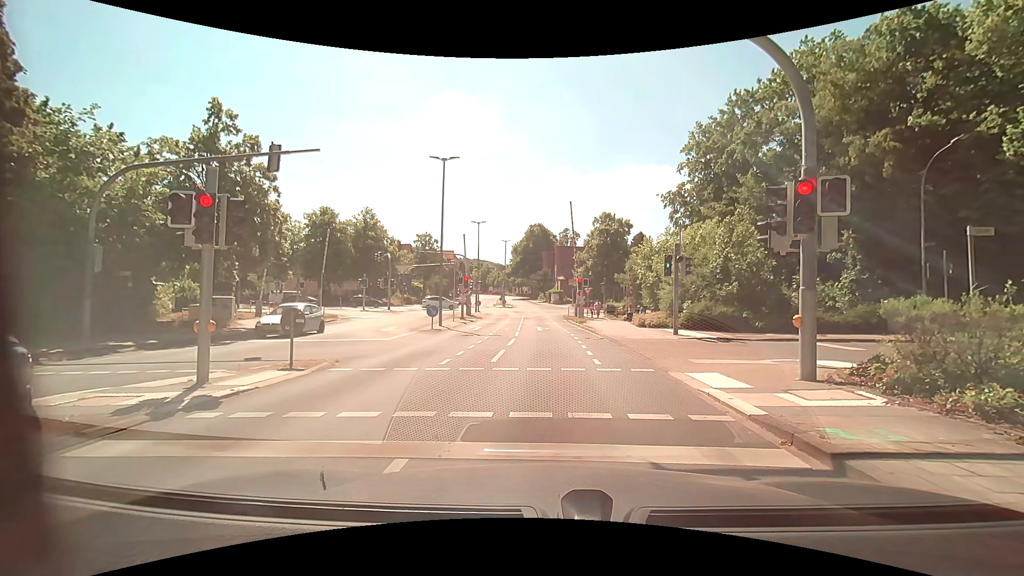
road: tertiary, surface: asphalt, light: Day
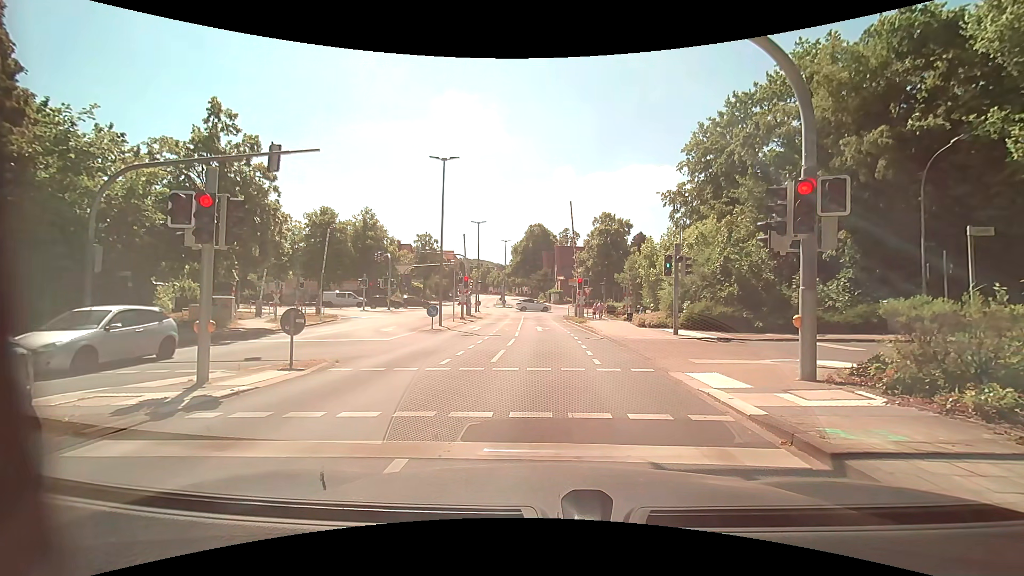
(0.0, 0.0) m; 0°
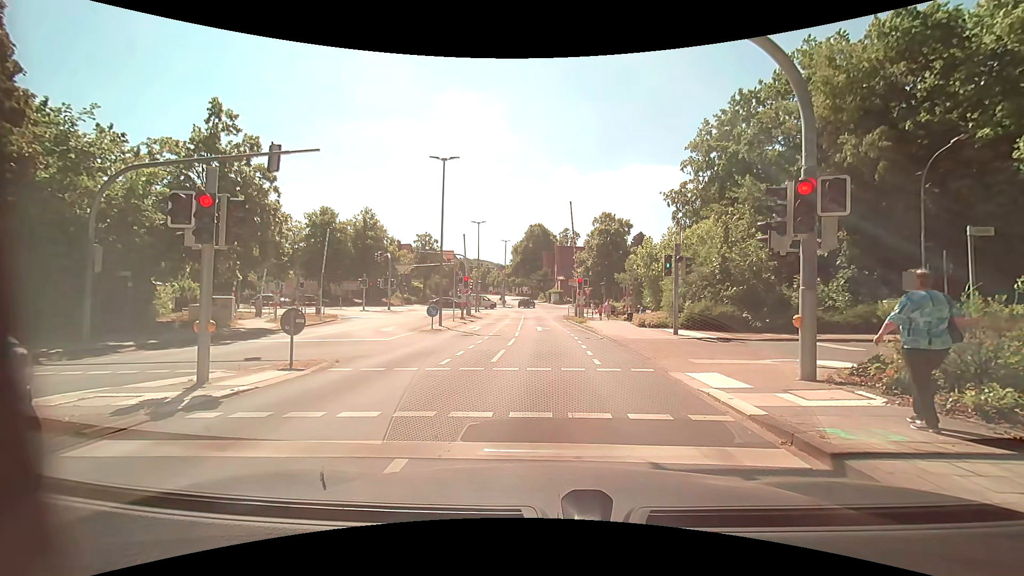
(0.0, 0.0) m; 0°
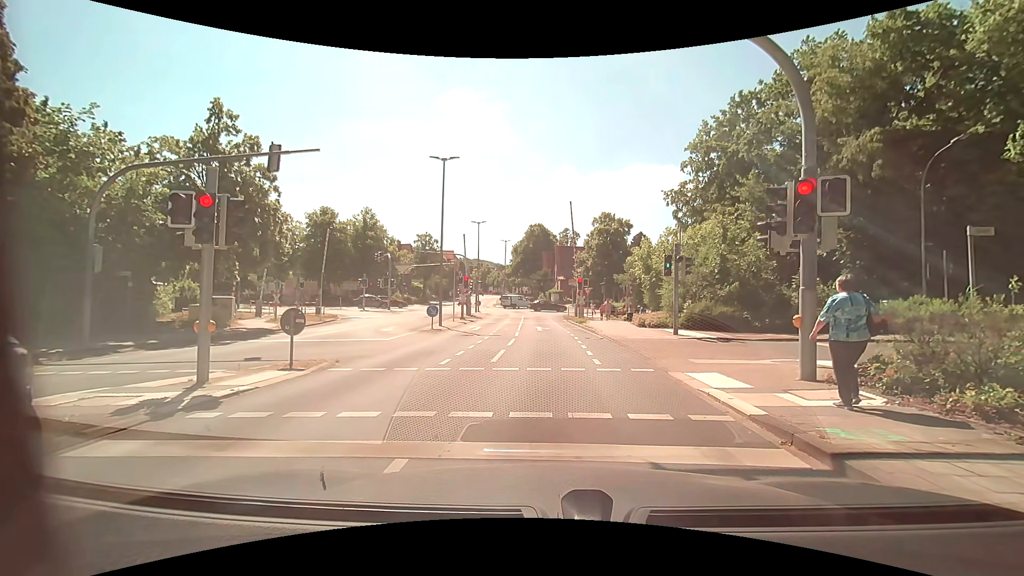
(0.0, 0.0) m; 0°
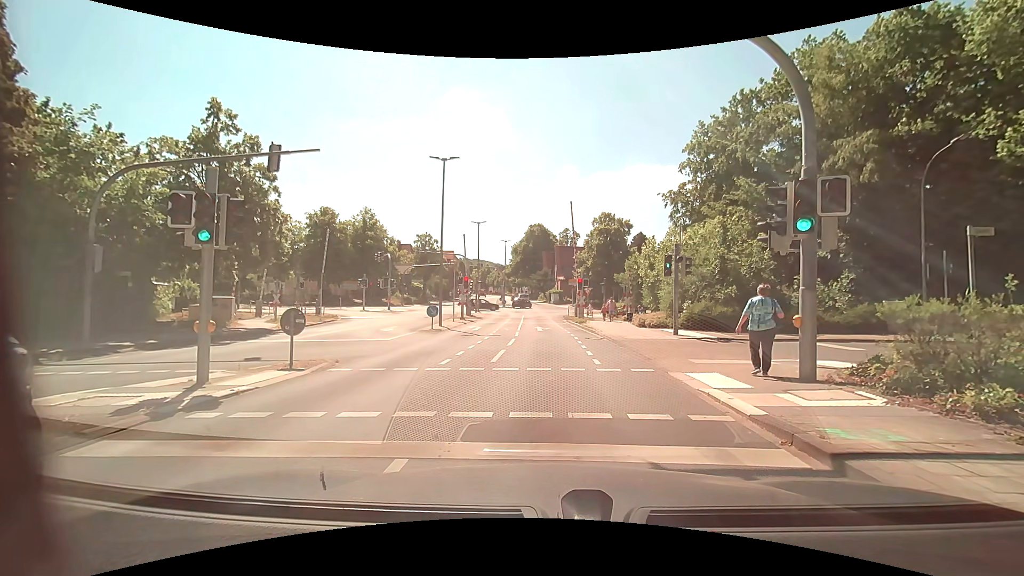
(0.0, 0.0) m; 0°
